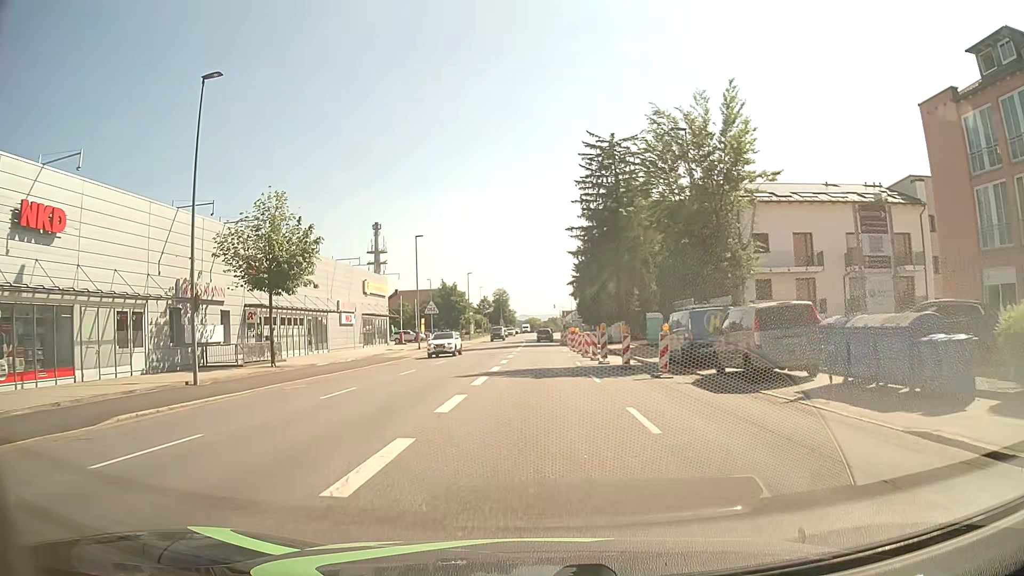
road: tertiary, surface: asphalt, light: Day
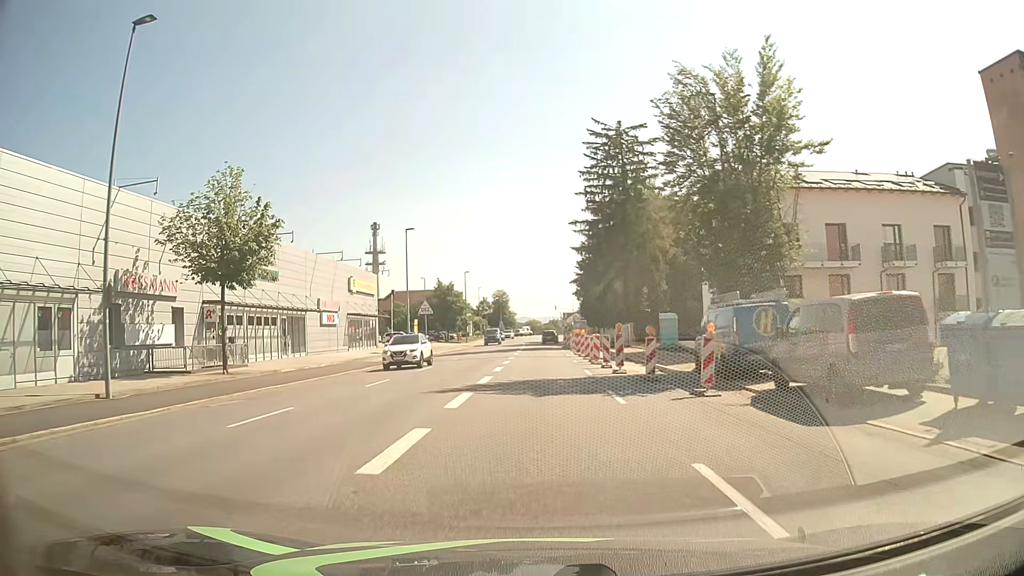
(0.0, +5.1) m; 0°
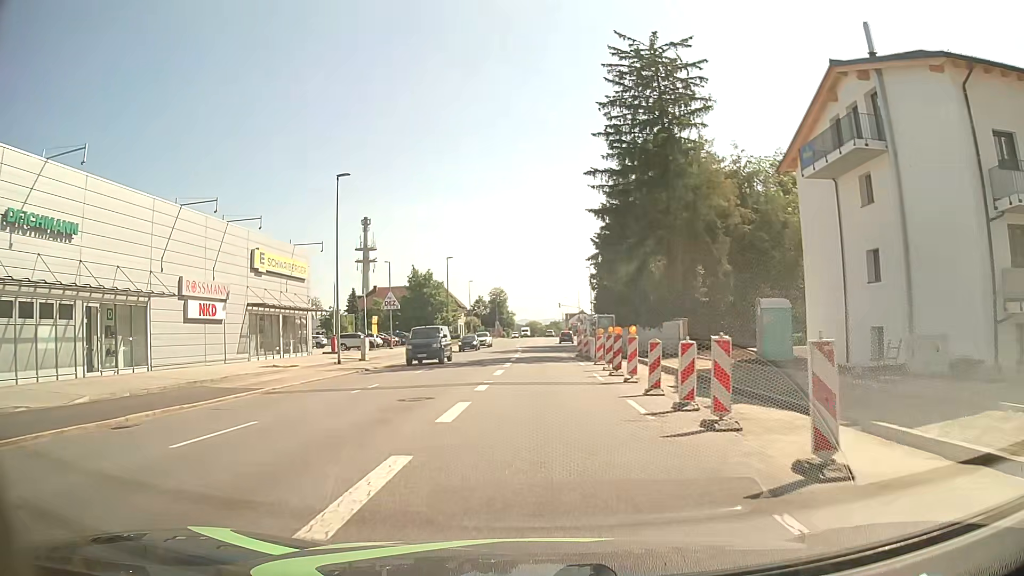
(0.0, +20.1) m; 0°
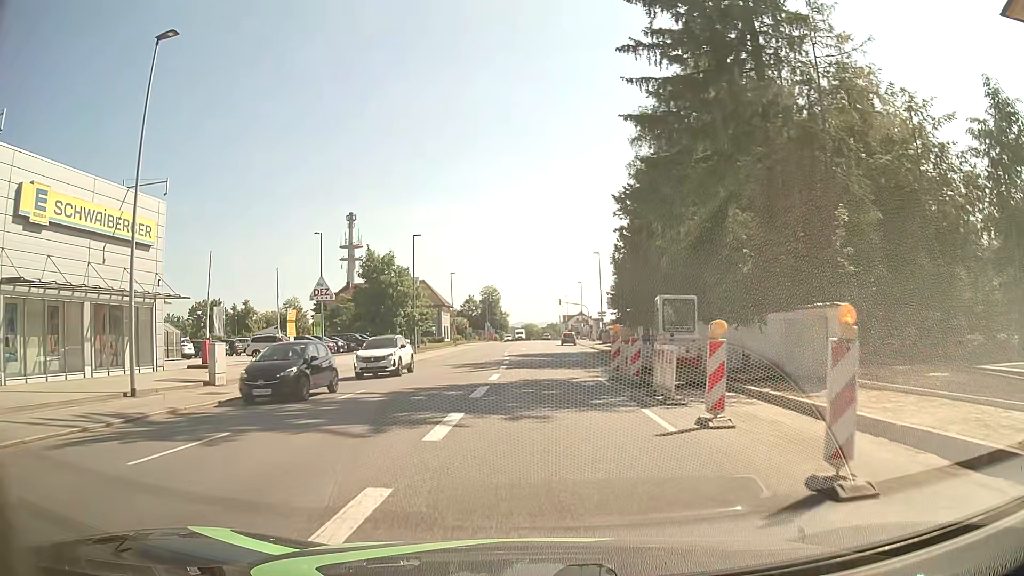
(0.0, +19.5) m; 0°
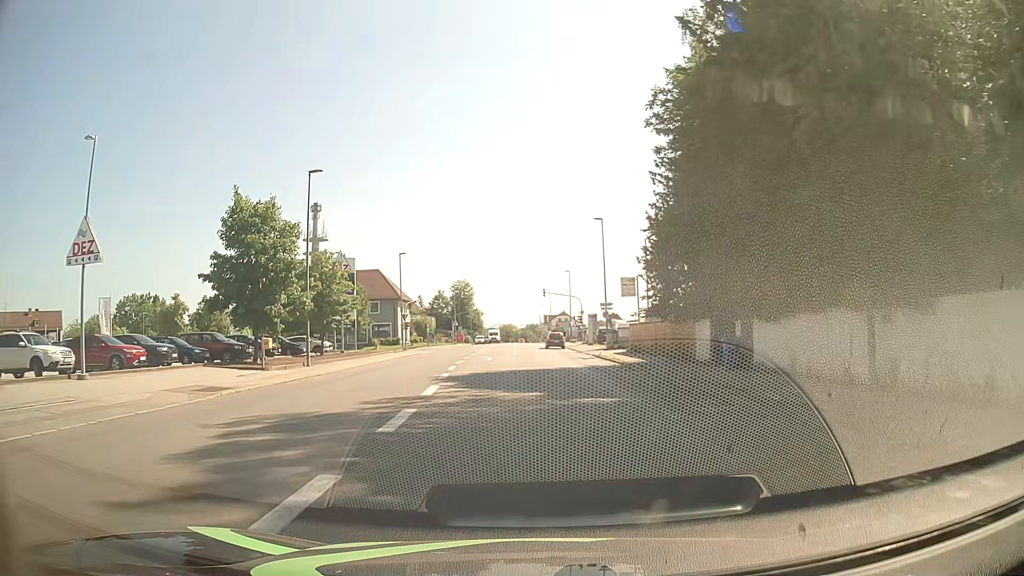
(+0.2, +23.5) m; +1°
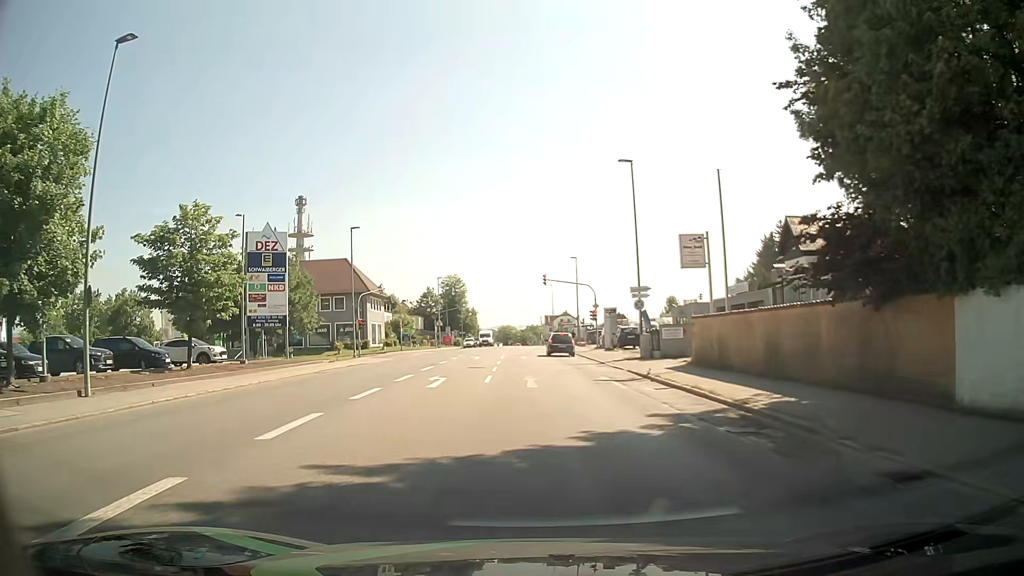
(+0.3, +18.6) m; 0°
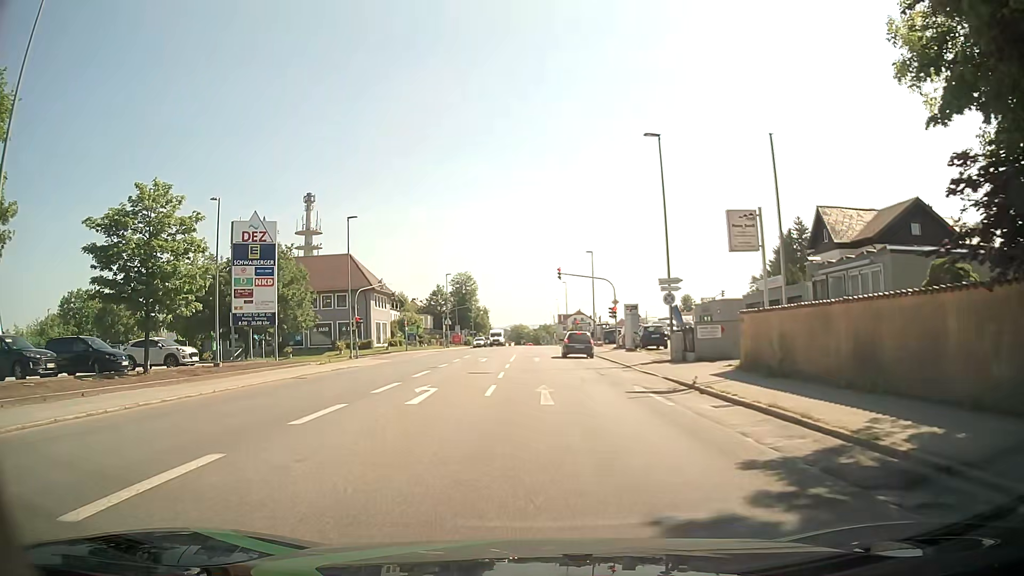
(0.0, +4.6) m; -1°
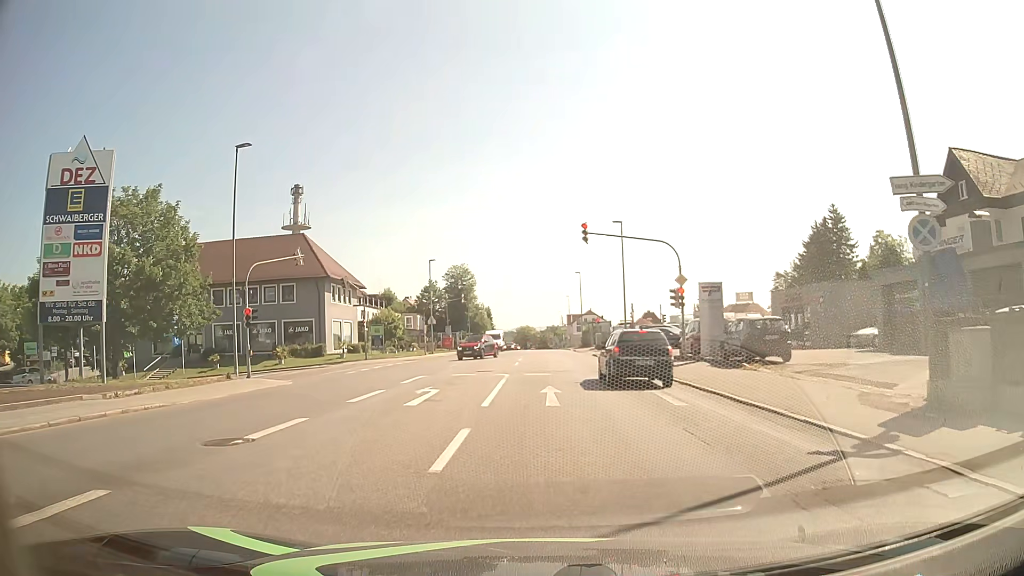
(-0.1, +20.1) m; -1°
(0, +10) (0, +20) (0, +30) (0, +40) (0, +50) (0, +60) (0, +70) (0, +80) (0, +90) (0, +100) m
